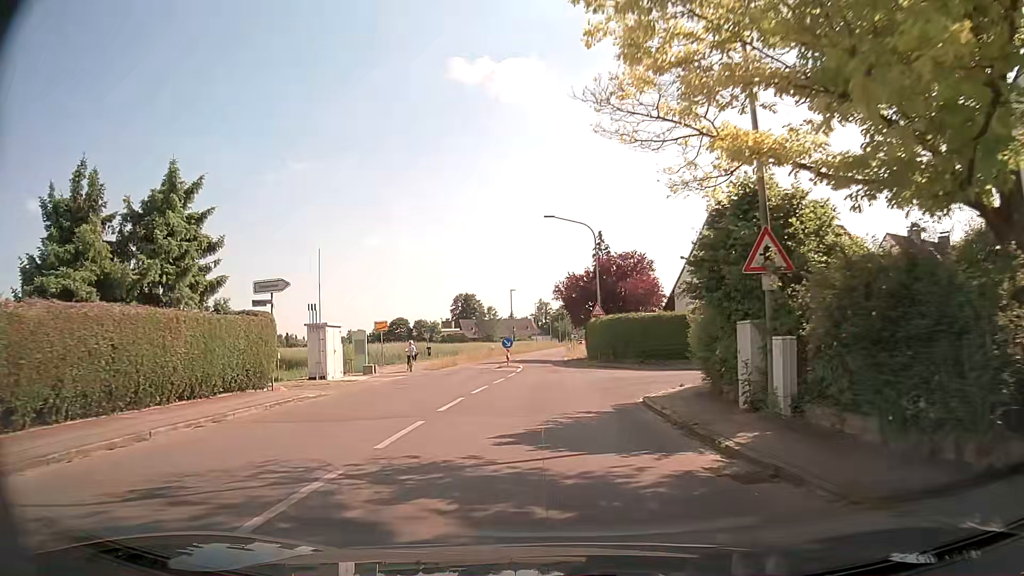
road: tertiary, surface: asphalt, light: Day
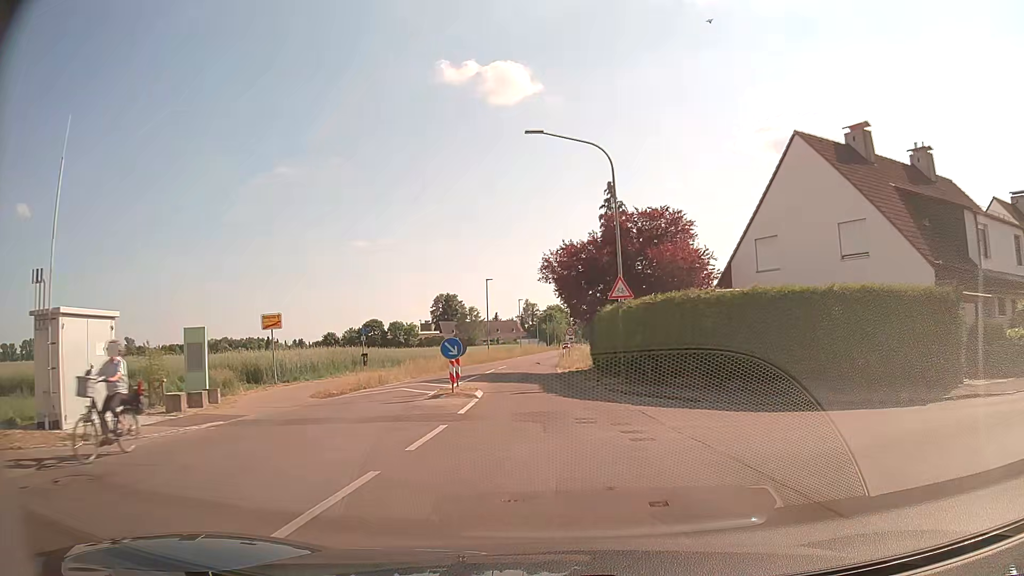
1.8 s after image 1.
(+0.1, +17.6) m; +1°
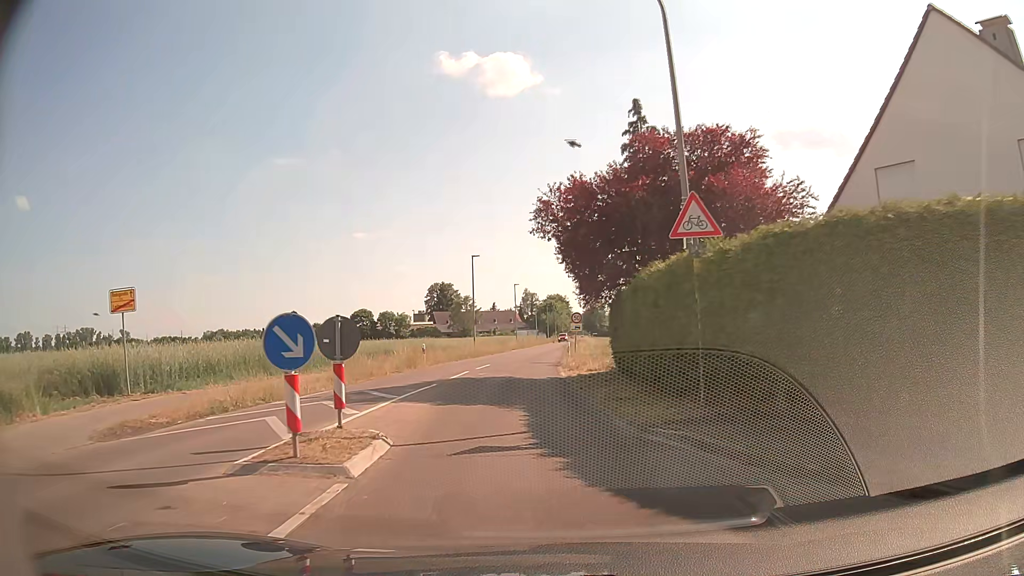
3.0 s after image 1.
(+0.1, +11.6) m; +1°
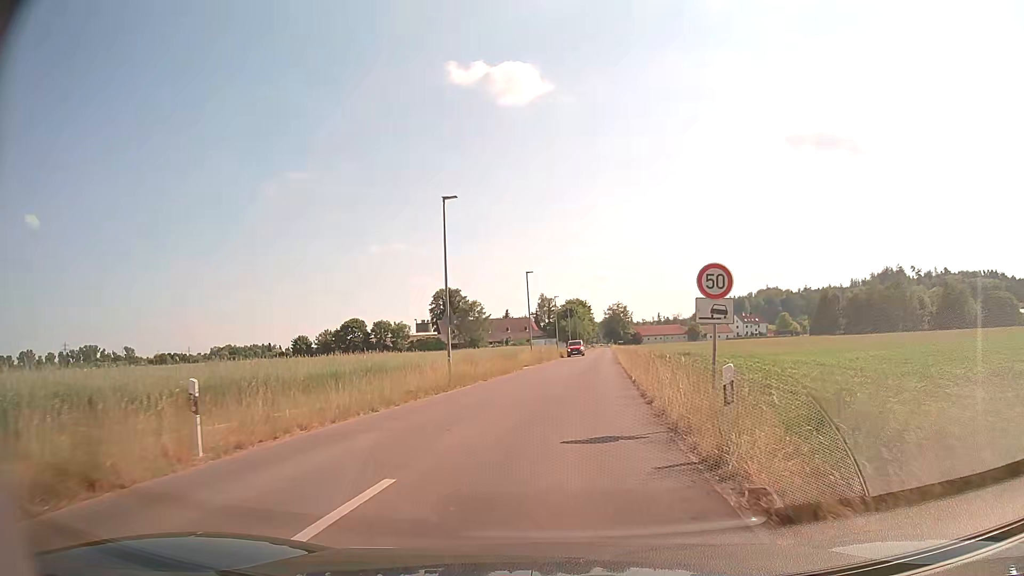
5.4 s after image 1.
(-1.0, +24.6) m; -1°
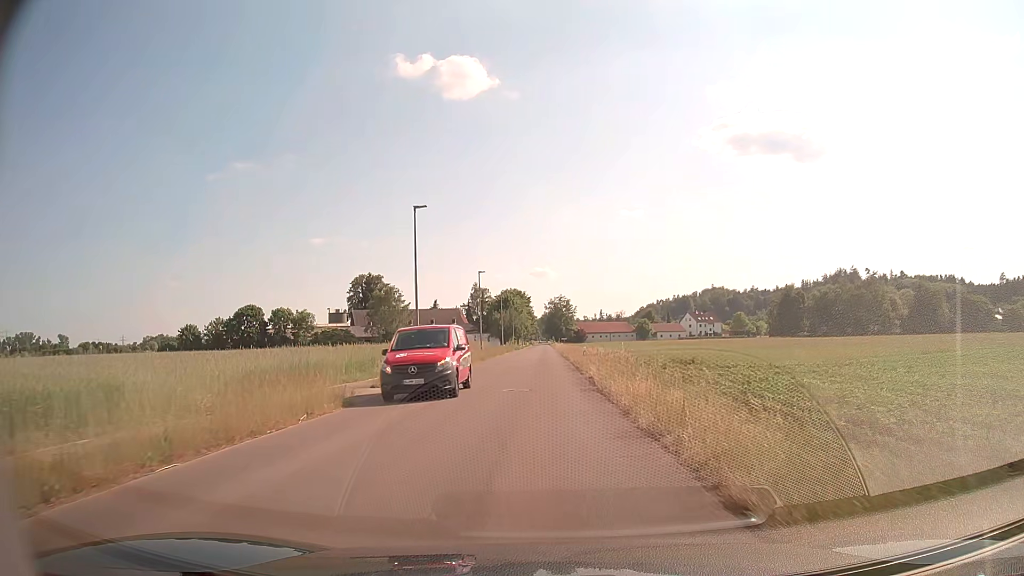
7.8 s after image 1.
(+1.3, +26.6) m; +4°
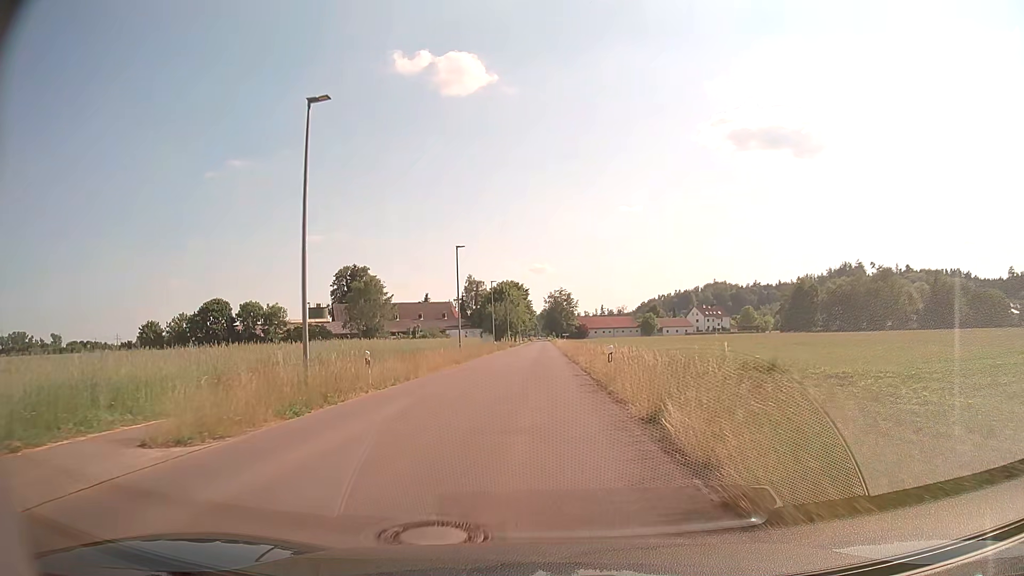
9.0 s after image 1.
(+0.1, +14.4) m; 0°
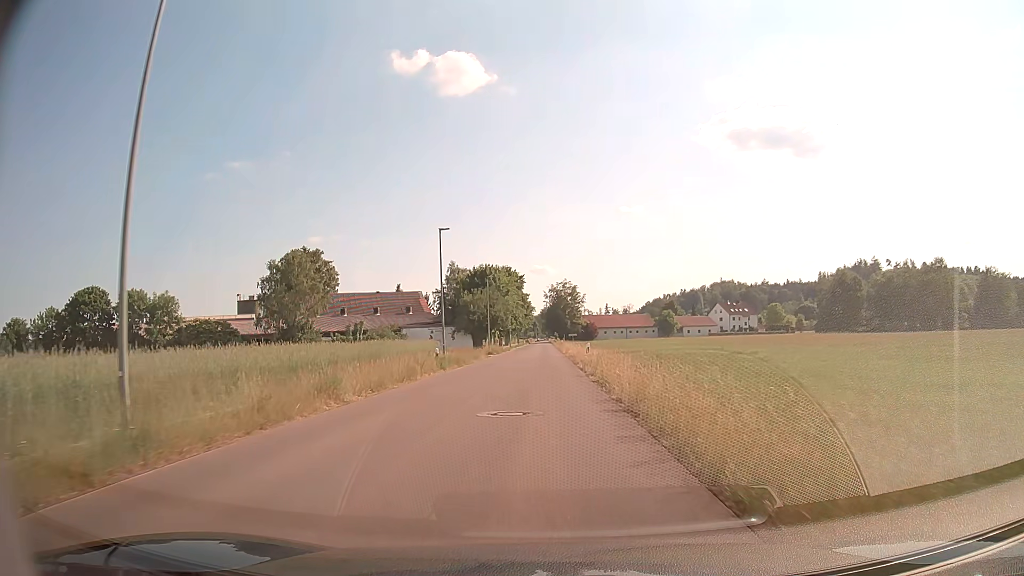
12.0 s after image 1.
(-0.2, +37.6) m; 0°
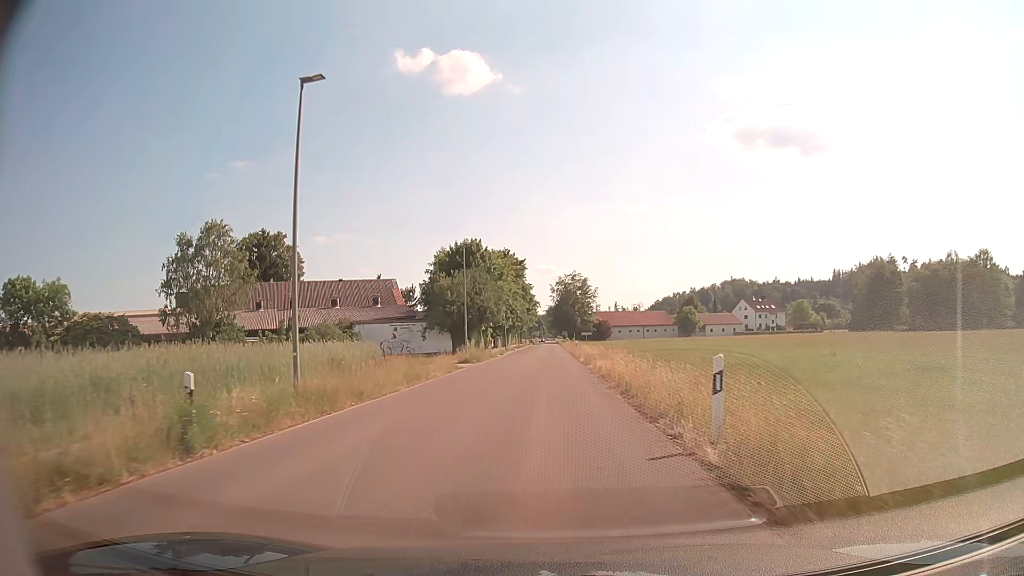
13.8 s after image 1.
(-0.1, +23.5) m; -1°
(0, +10) (0, +20) (0, +30) (0, +40) (0, +50) (0, +60) (+1, +70) (+1, +80) (+1, +90) (+1, +100) m
